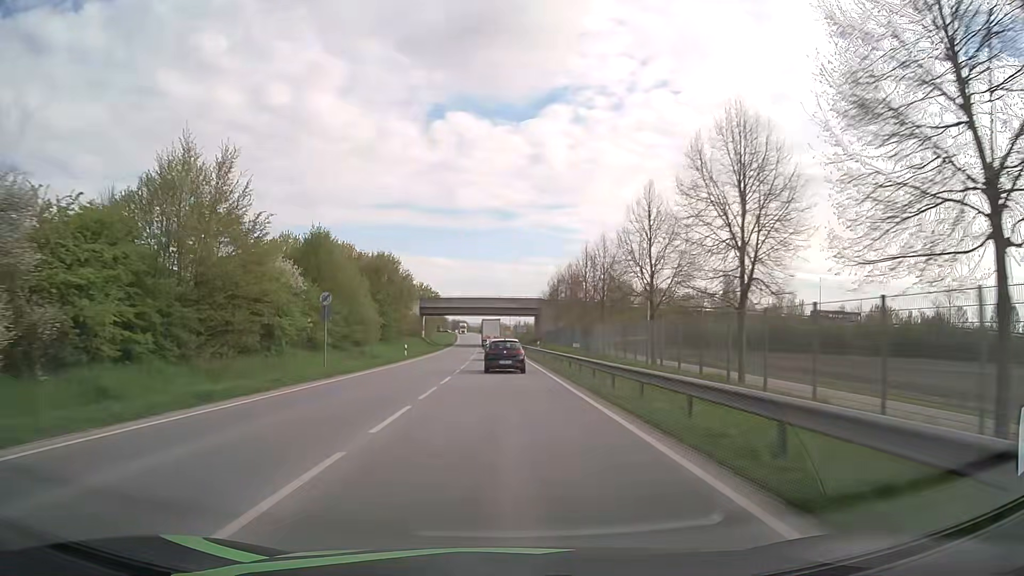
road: primary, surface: asphalt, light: Day
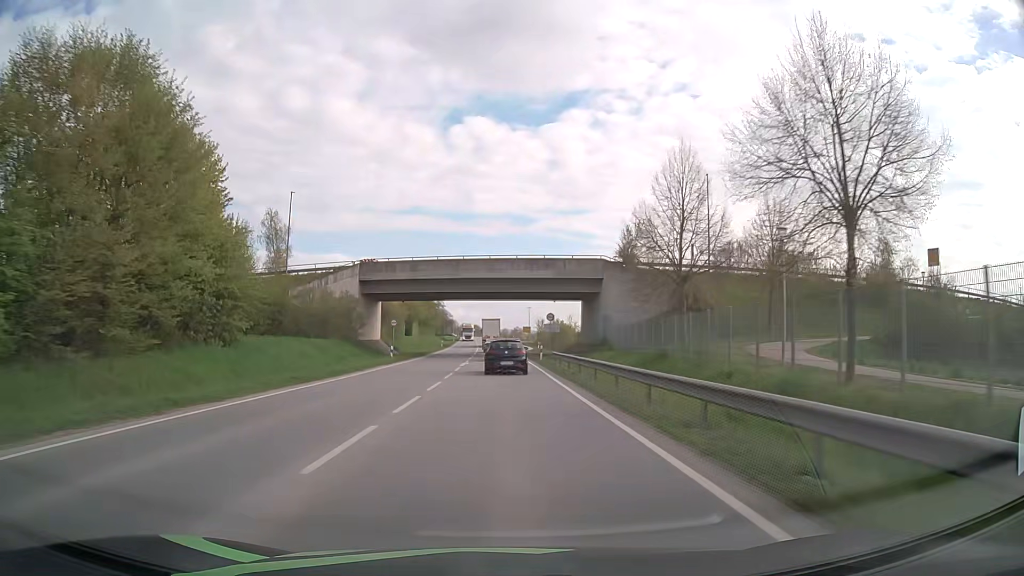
(-0.6, +57.1) m; -1°
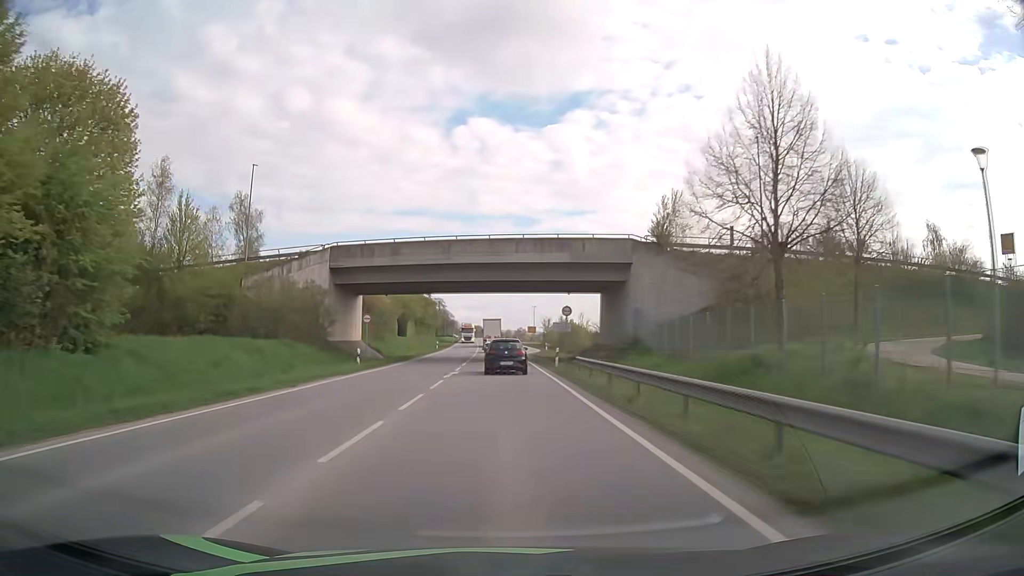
(0.0, +11.1) m; 0°
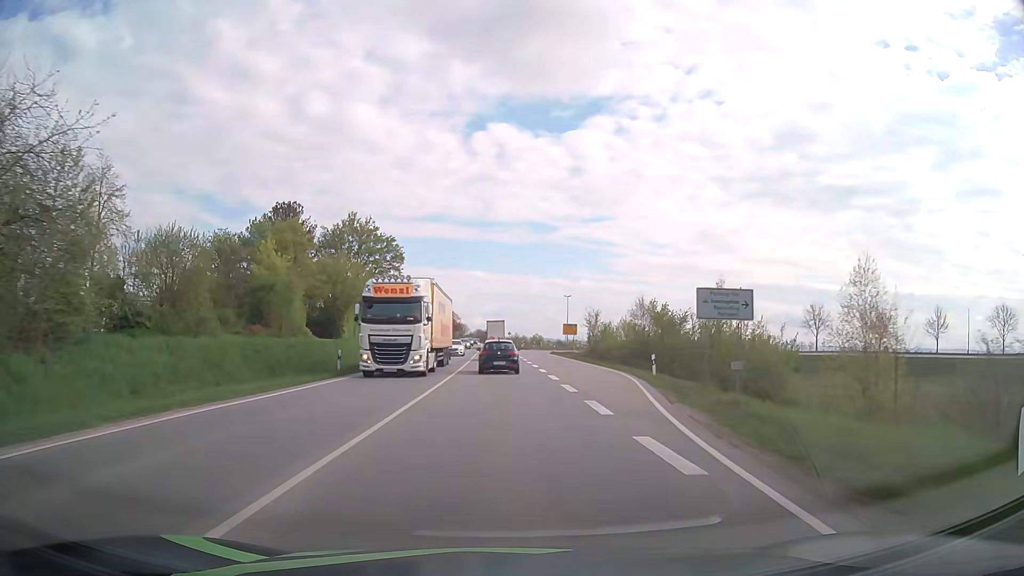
(-0.5, +55.4) m; 0°
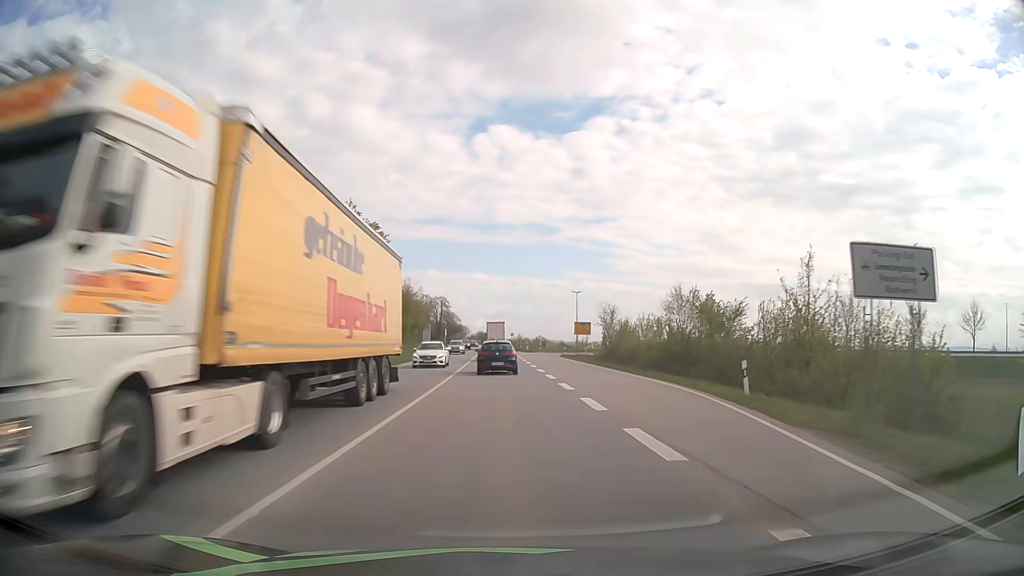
(-0.3, +11.3) m; -2°
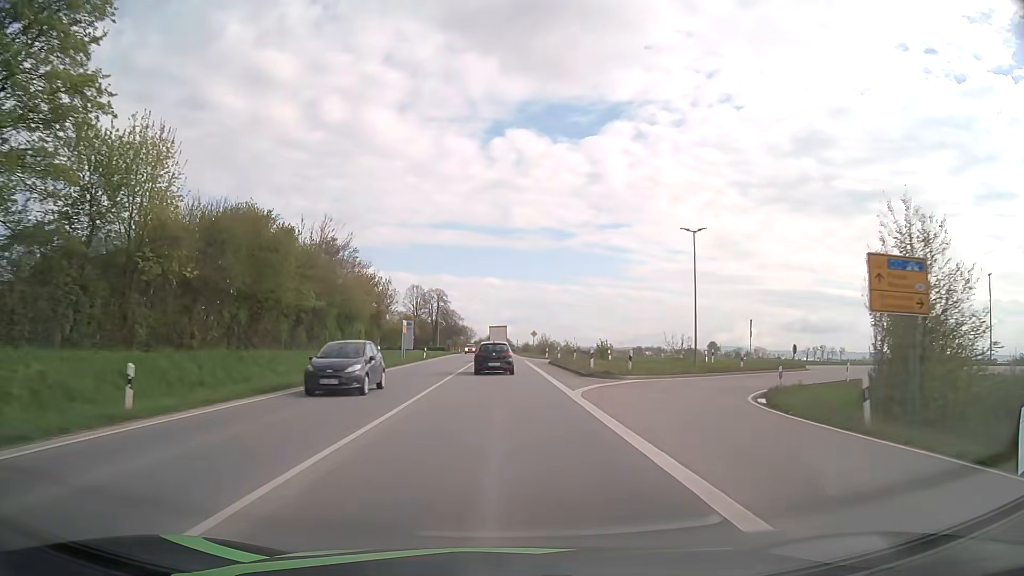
(-0.5, +56.8) m; -1°
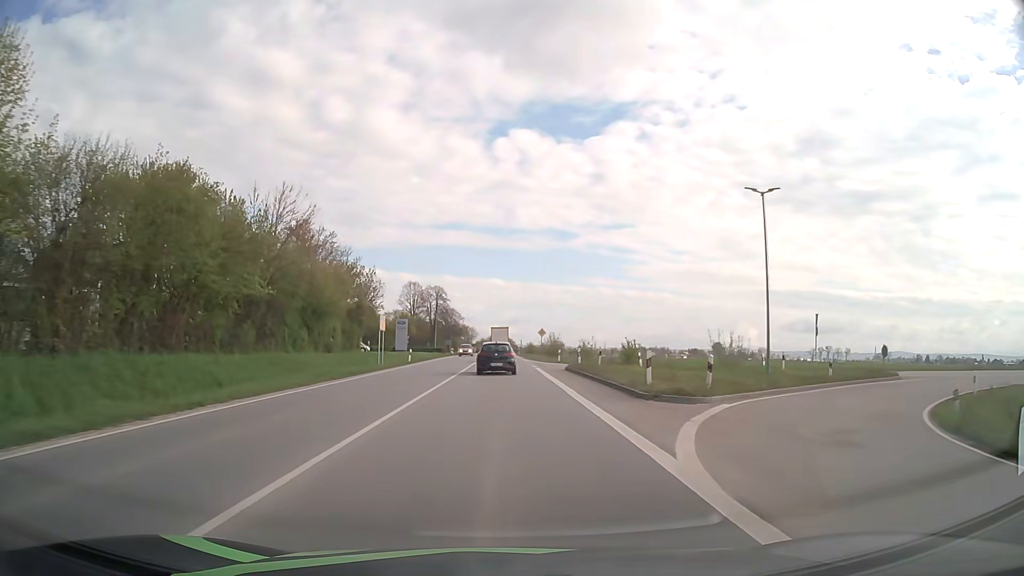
(0.0, +11.4) m; 0°
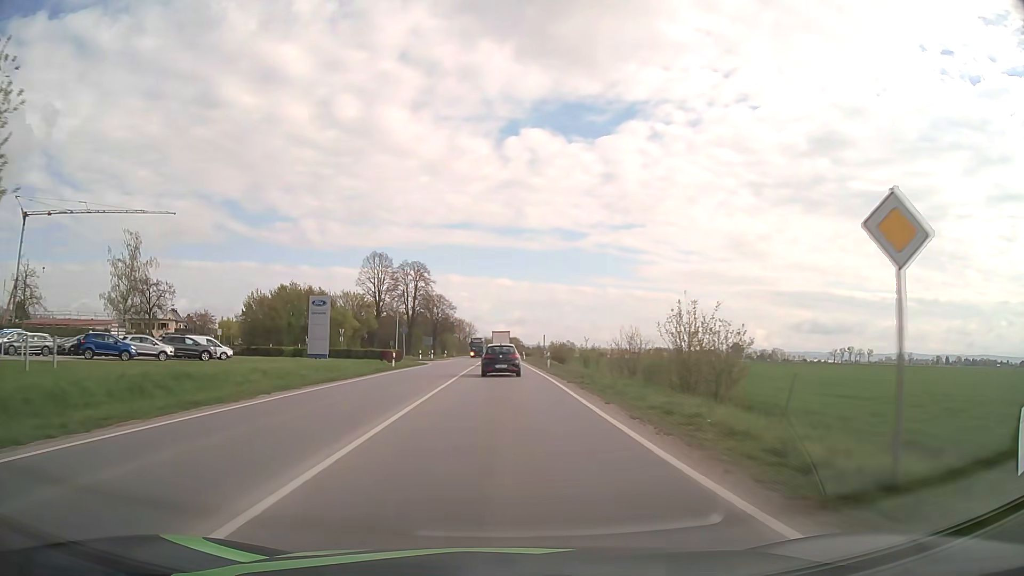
(-0.4, +58.1) m; -1°
(0, +10) (0, +20) (0, +30) (0, +40) (0, +50) (0, +60) (0, +70) (-1, +80) (-1, +90) (-1, +100) m
